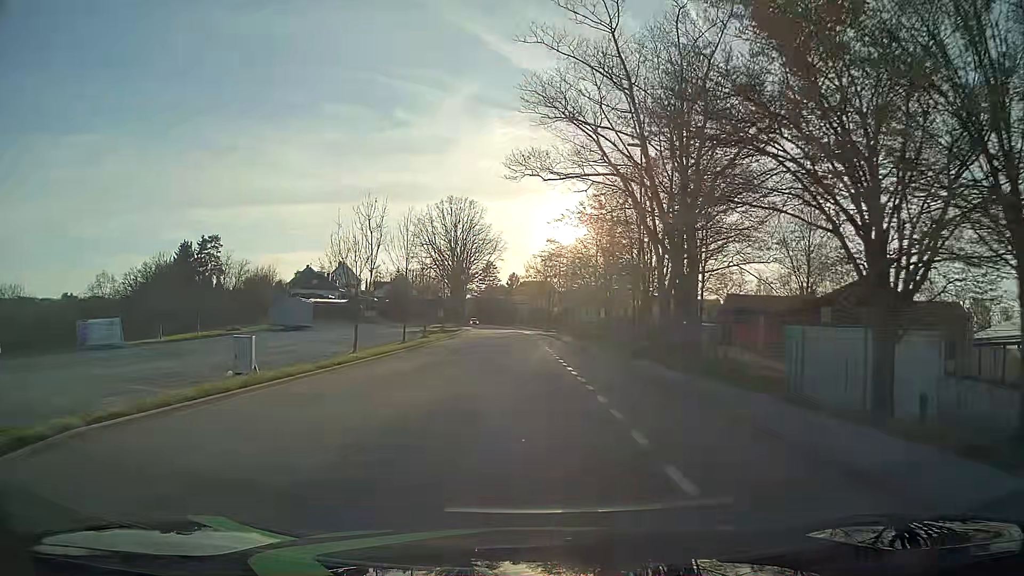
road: tertiary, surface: asphalt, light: Day
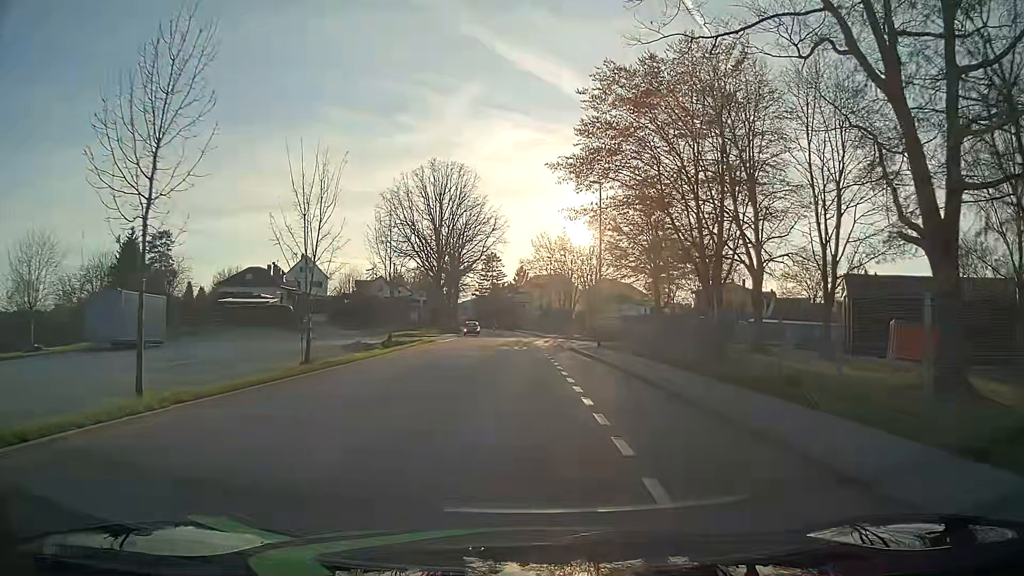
(-0.2, +32.4) m; -1°
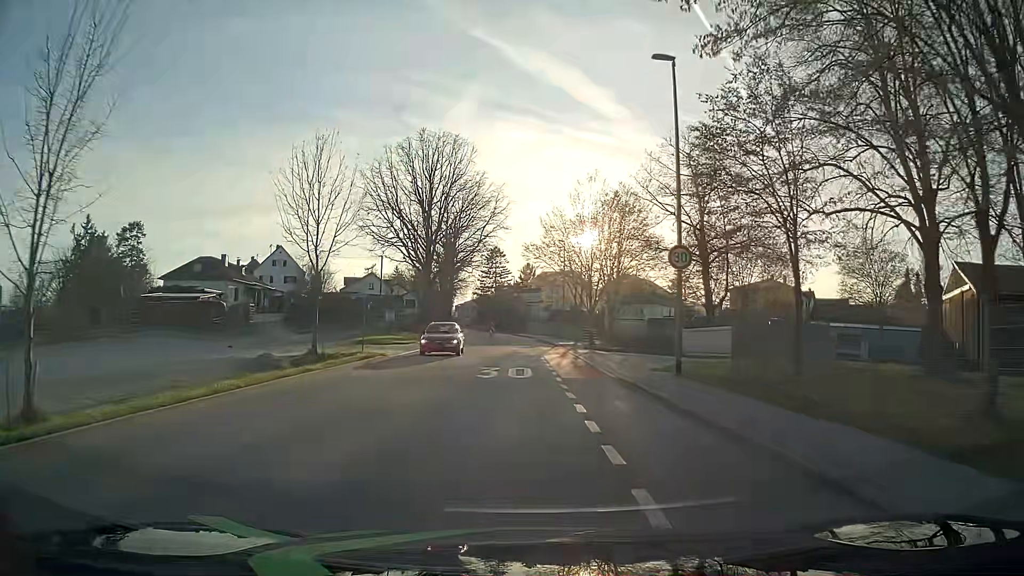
(0.0, +16.3) m; 0°
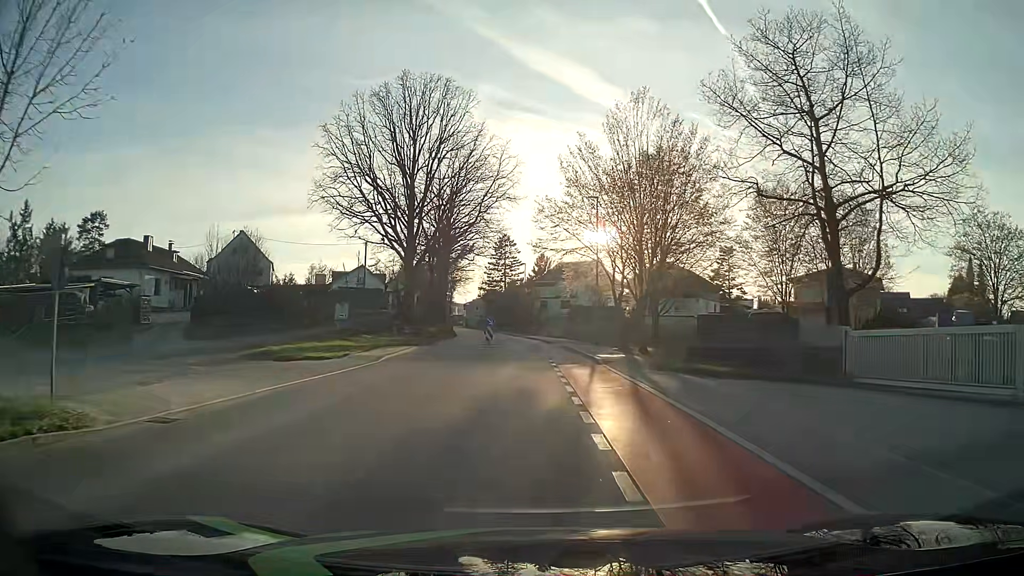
(-0.4, +19.3) m; -3°
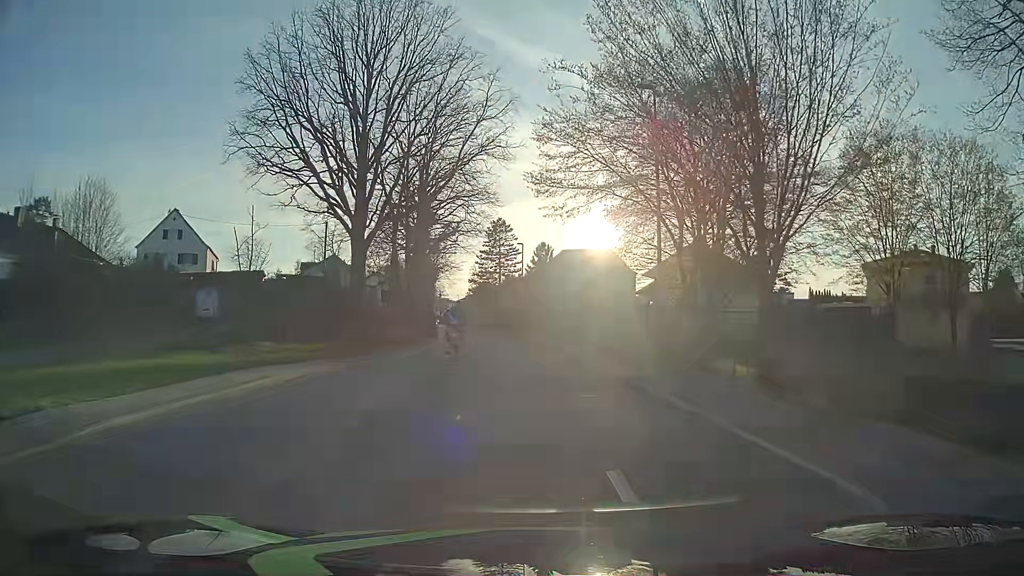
(+0.1, +18.2) m; +1°
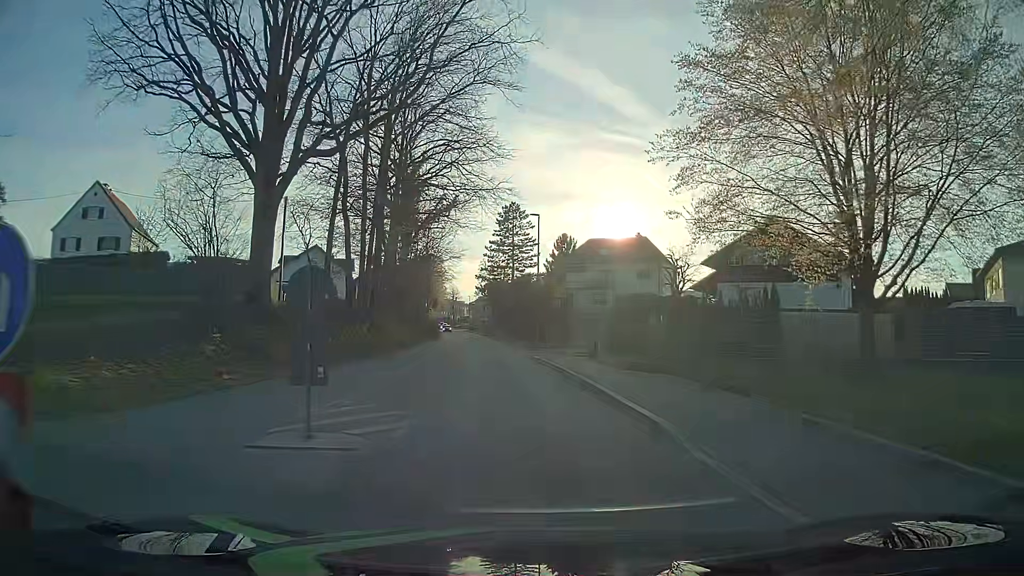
(0.0, +17.9) m; -1°
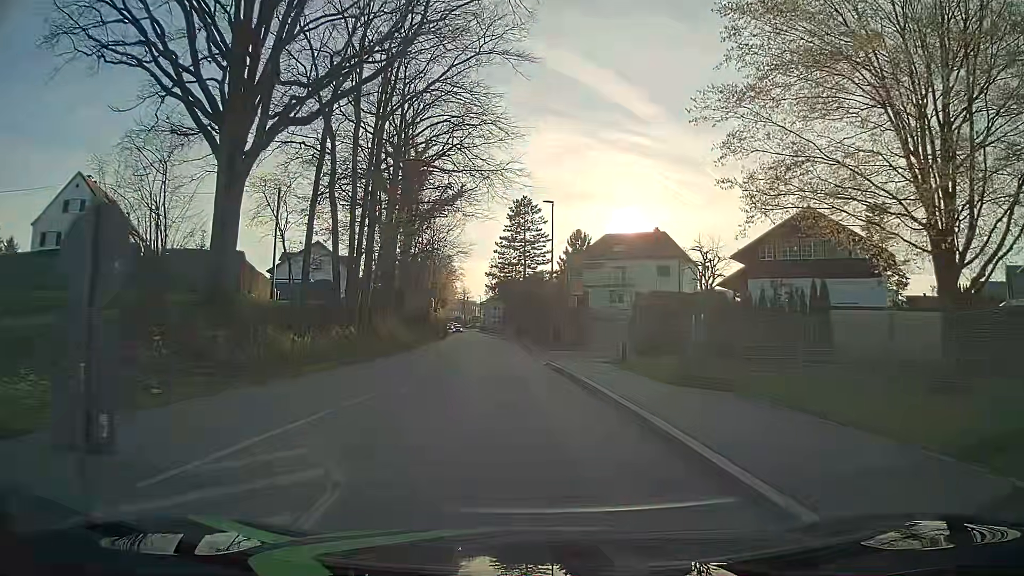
(0.0, +4.4) m; -2°
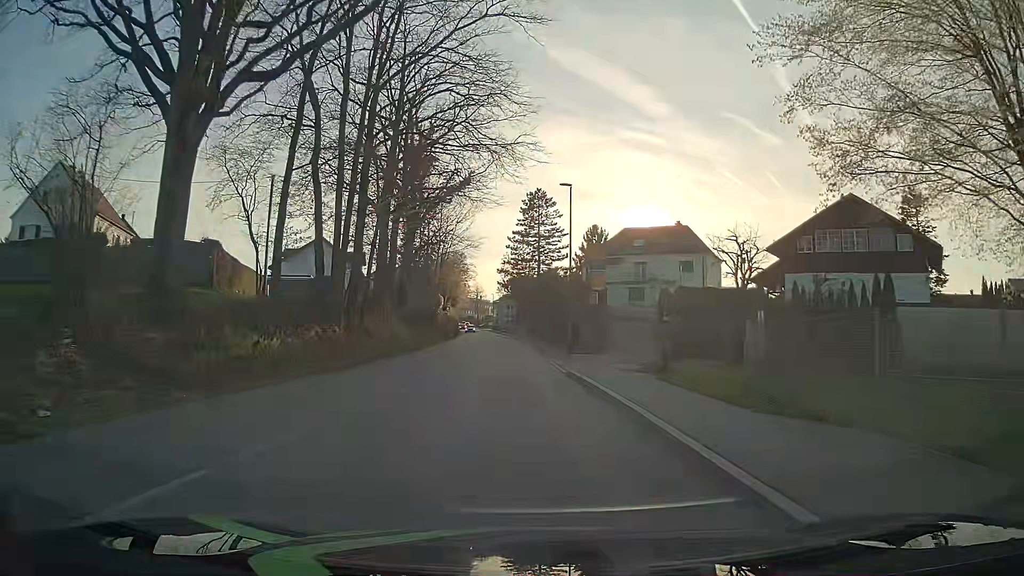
(0.0, +4.5) m; 0°
(0, +10) (-1, +20) (-1, +30) (-2, +40) (-2, +50) (-3, +60) (-4, +70) (-5, +80) (-6, +90) (-7, +100) m
